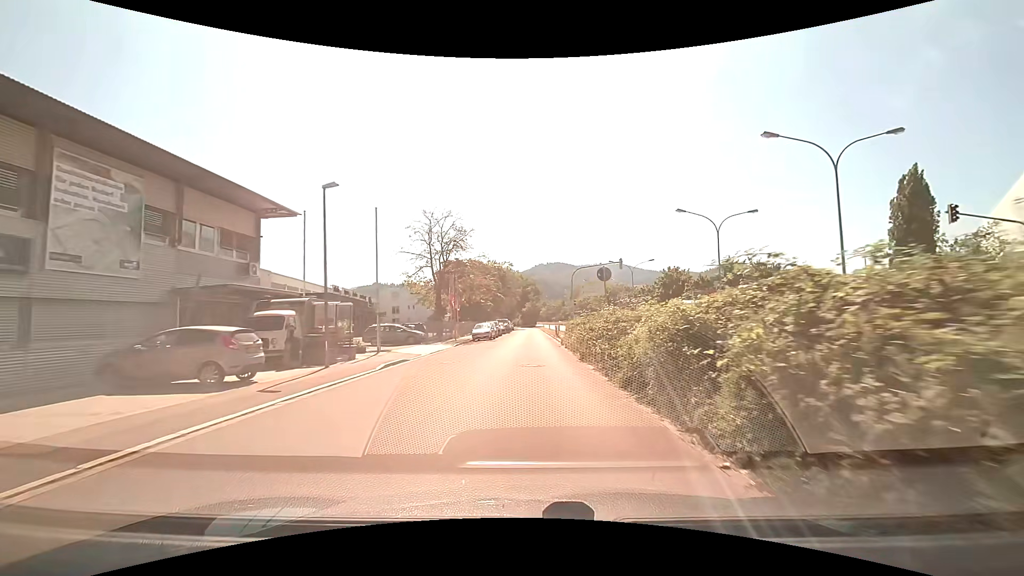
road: unclassified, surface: asphalt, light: Day
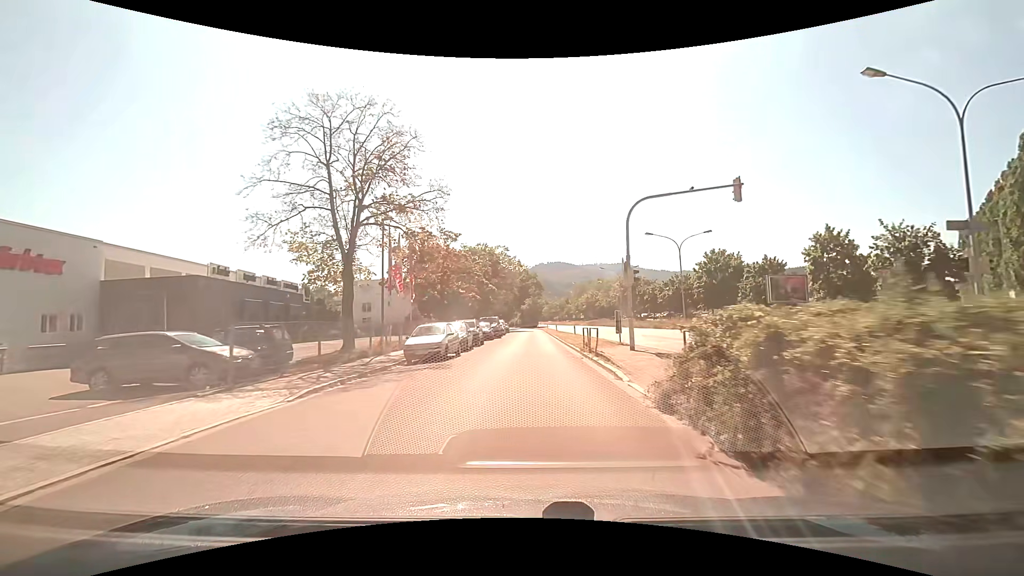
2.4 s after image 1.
(0.0, +23.0) m; -1°
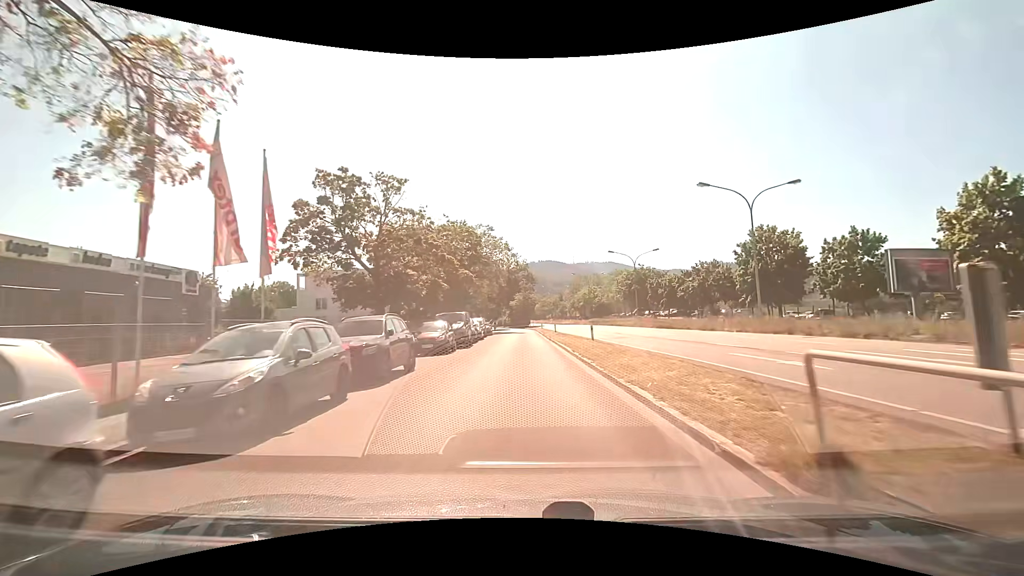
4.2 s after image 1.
(+0.3, +18.2) m; +2°
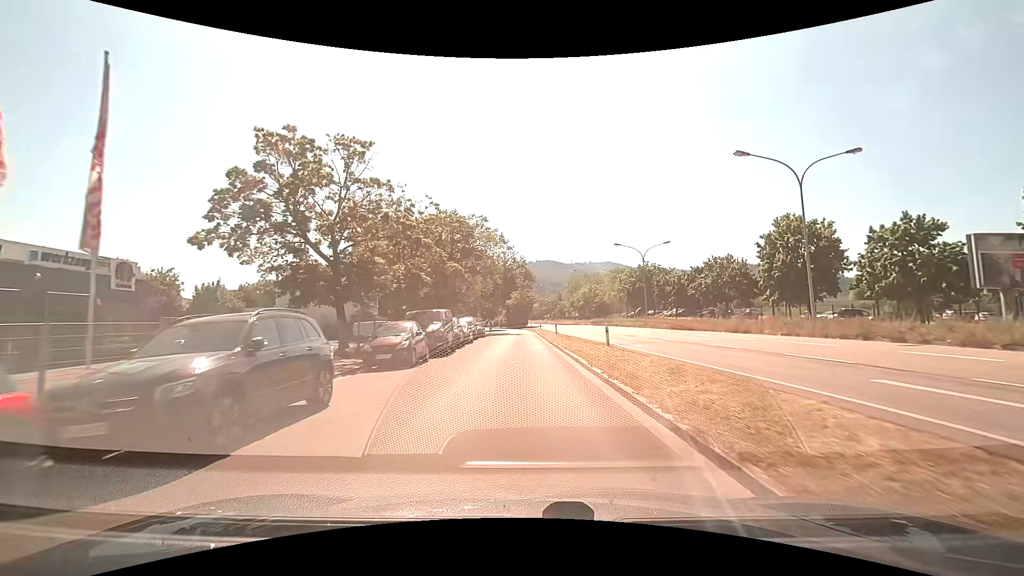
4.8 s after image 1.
(0.0, +6.2) m; 0°
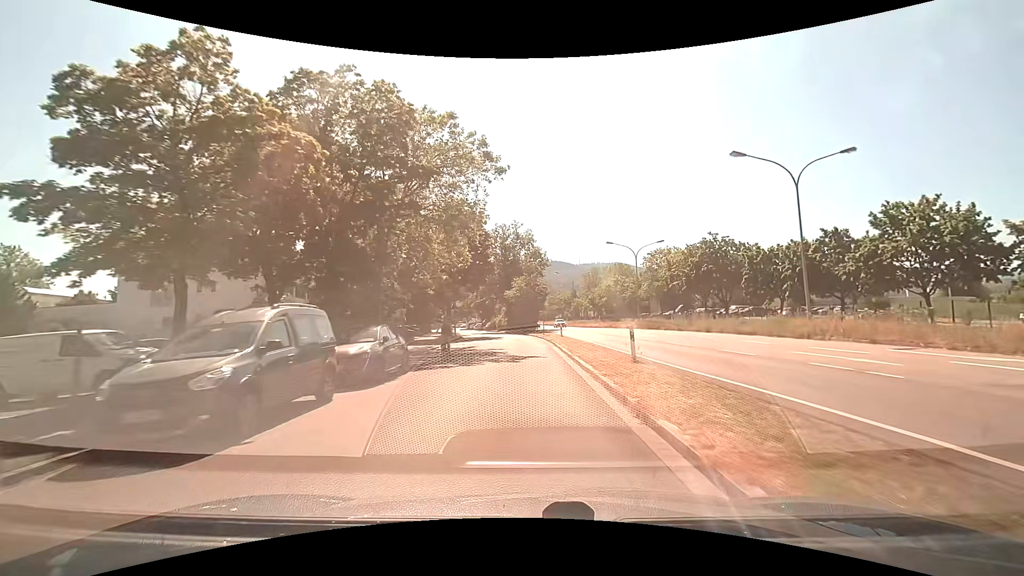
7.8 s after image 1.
(-0.1, +32.0) m; -1°
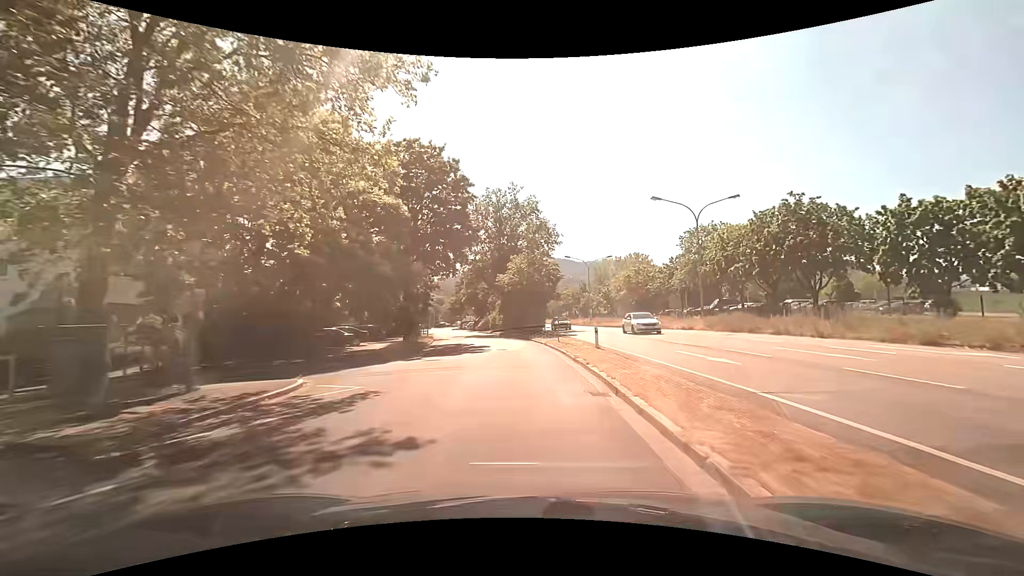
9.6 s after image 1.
(0.0, +19.7) m; 0°
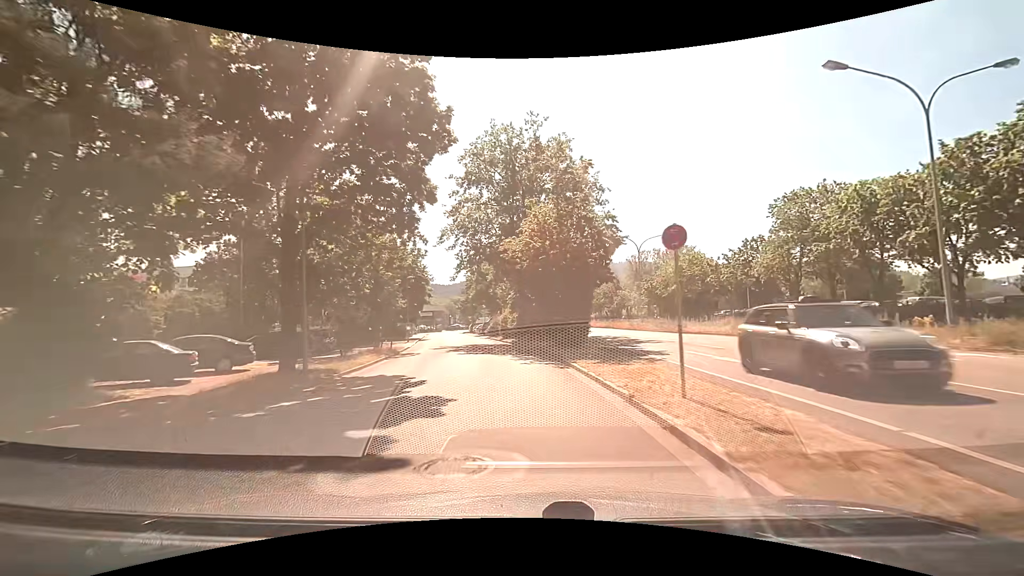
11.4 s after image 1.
(-0.2, +19.1) m; -2°
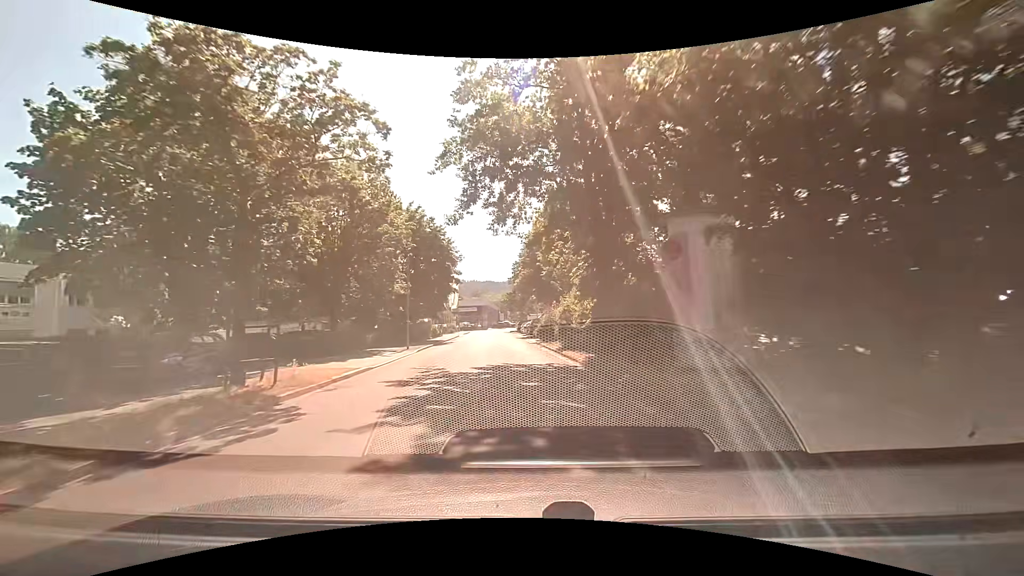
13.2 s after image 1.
(-1.2, +18.6) m; -7°
(0, +10) (0, +20) (-1, +30) (-2, +40) (-2, +50) (-3, +60) (-4, +70) (-4, +80) (-4, +90) (+5, +94) m
